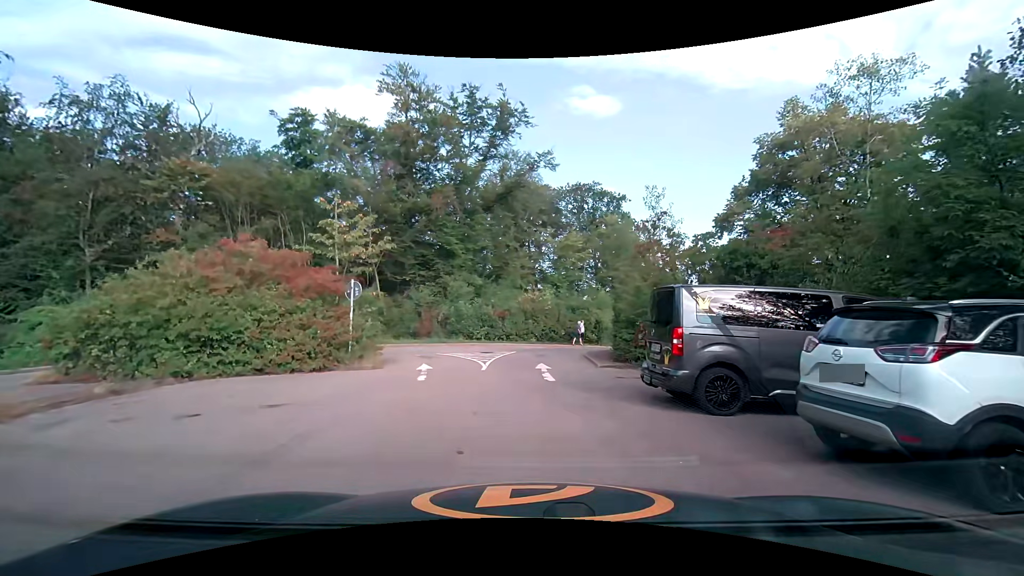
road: service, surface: asphalt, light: Day
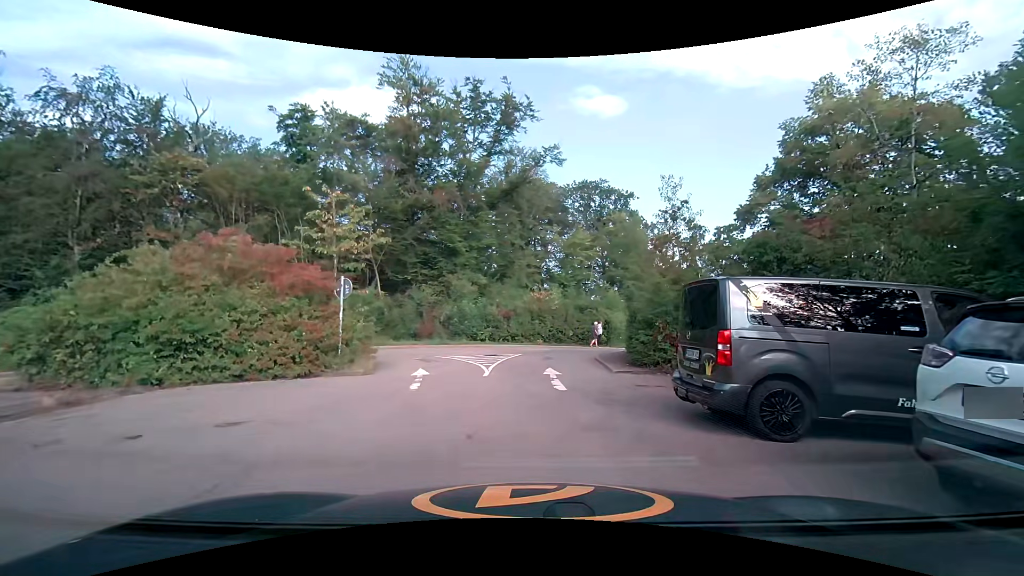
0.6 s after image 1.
(0.0, +1.4) m; 0°
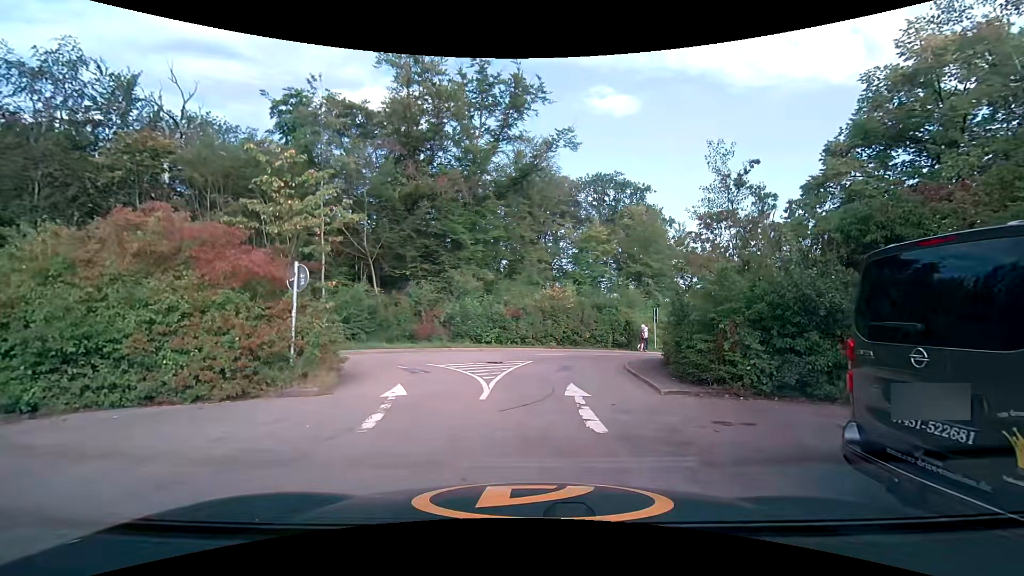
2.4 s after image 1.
(0.0, +3.6) m; -1°
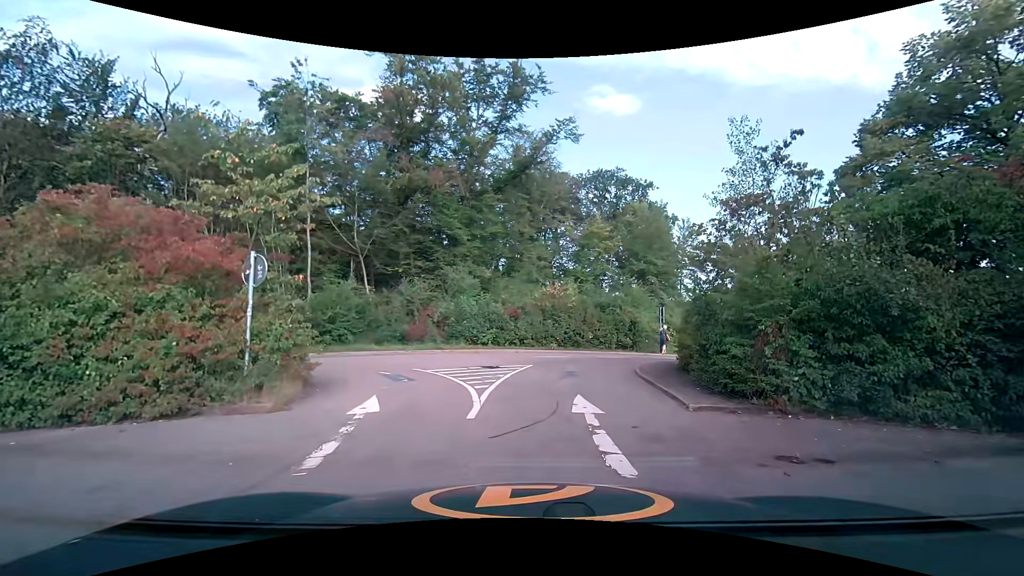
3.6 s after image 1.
(0.0, +1.6) m; +2°
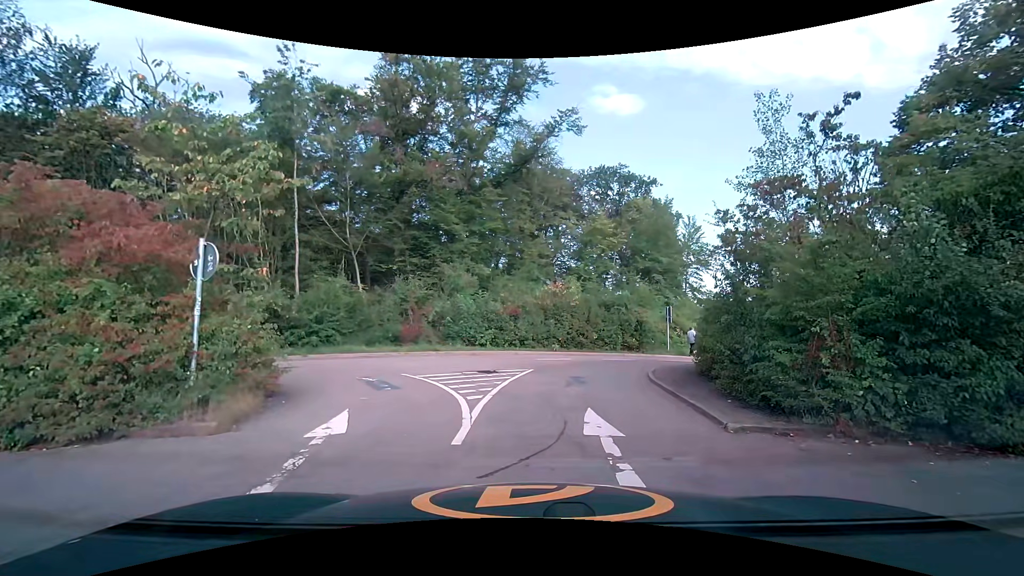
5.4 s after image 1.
(0.0, +1.4) m; 0°
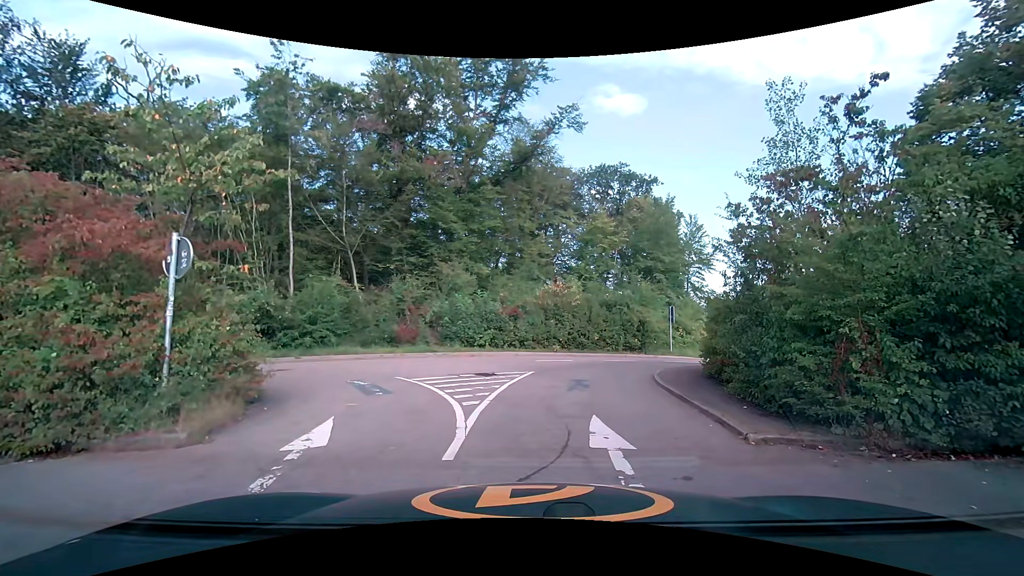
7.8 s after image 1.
(0.0, +0.6) m; 0°
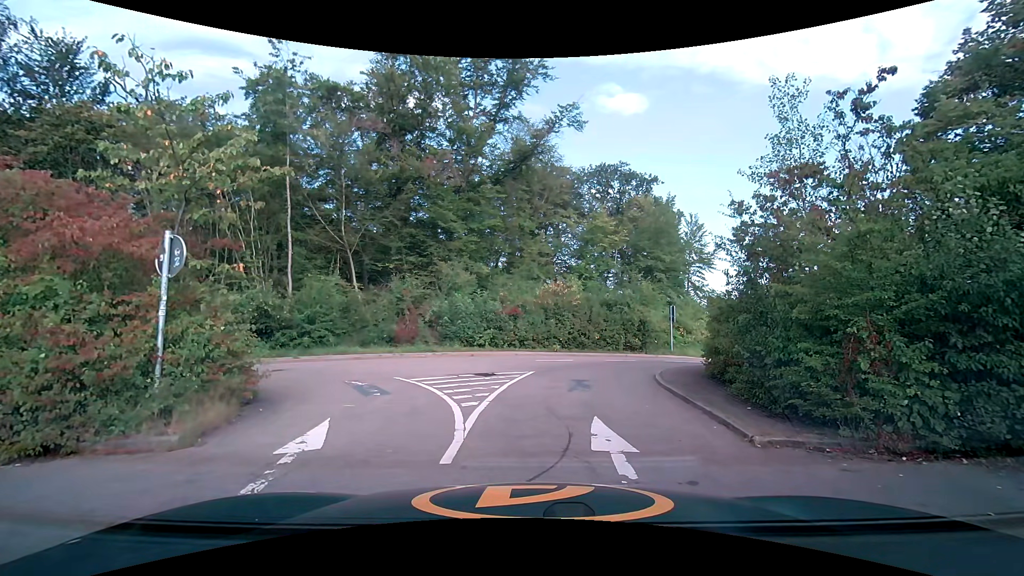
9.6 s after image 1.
(0.0, +0.2) m; 0°
